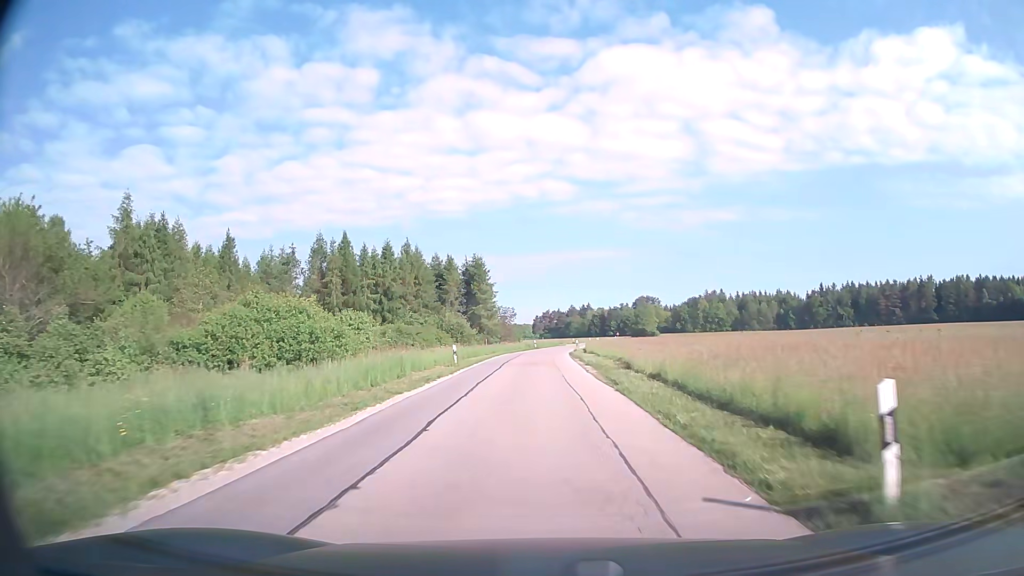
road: unclassified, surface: asphalt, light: Day
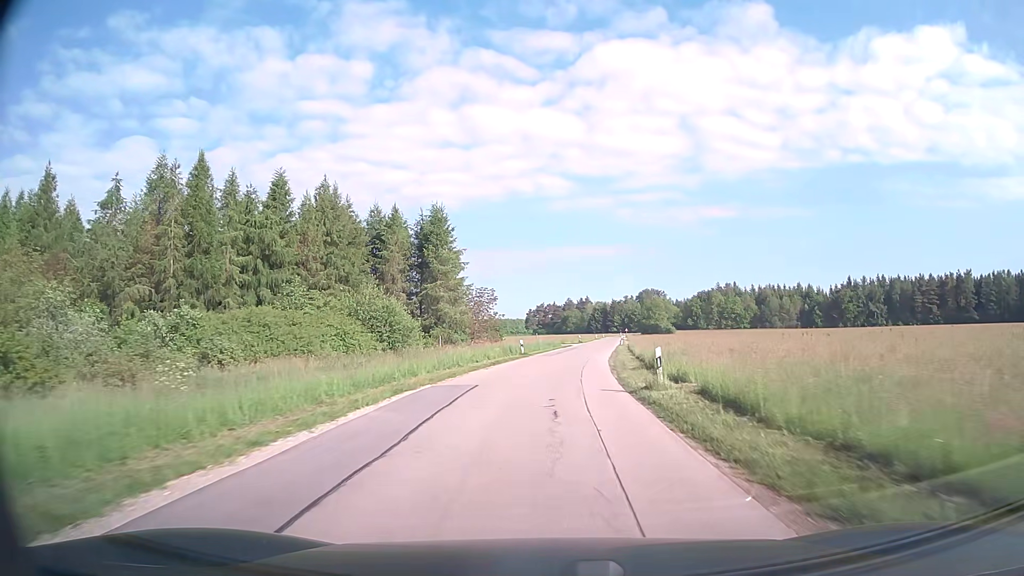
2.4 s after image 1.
(-0.1, +38.6) m; 0°
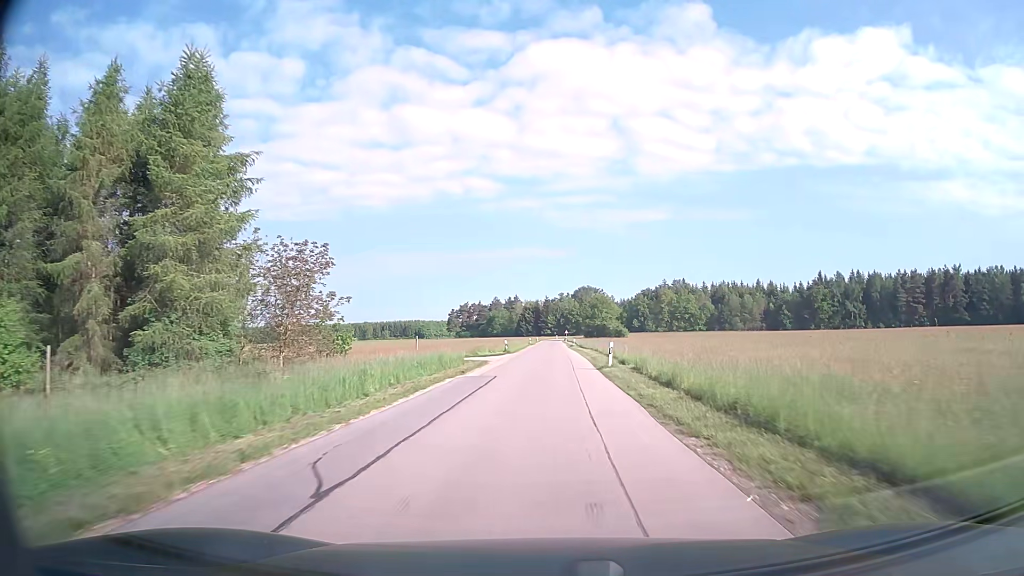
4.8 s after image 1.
(+2.5, +40.4) m; +6°
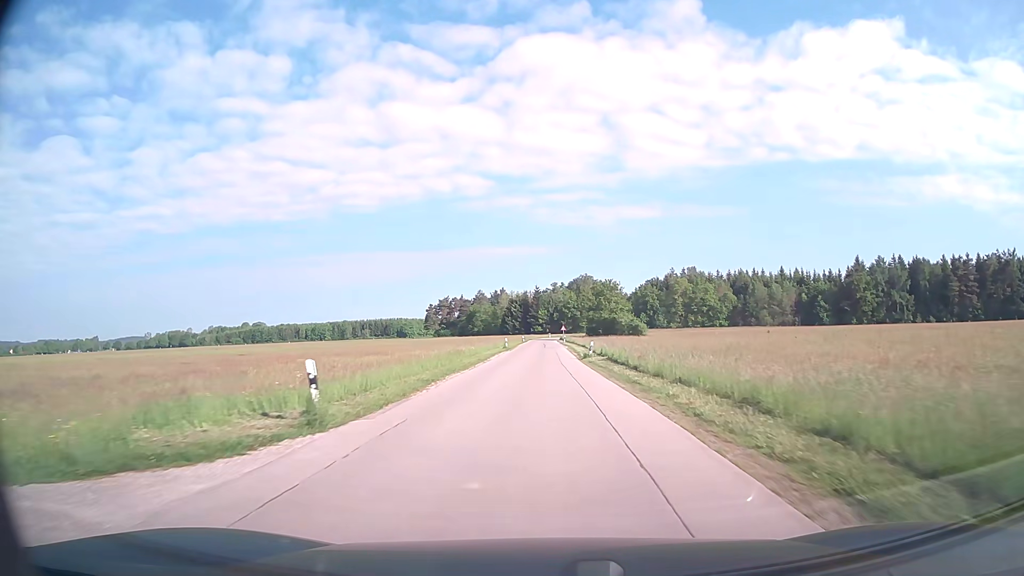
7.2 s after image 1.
(+0.6, +41.8) m; +1°
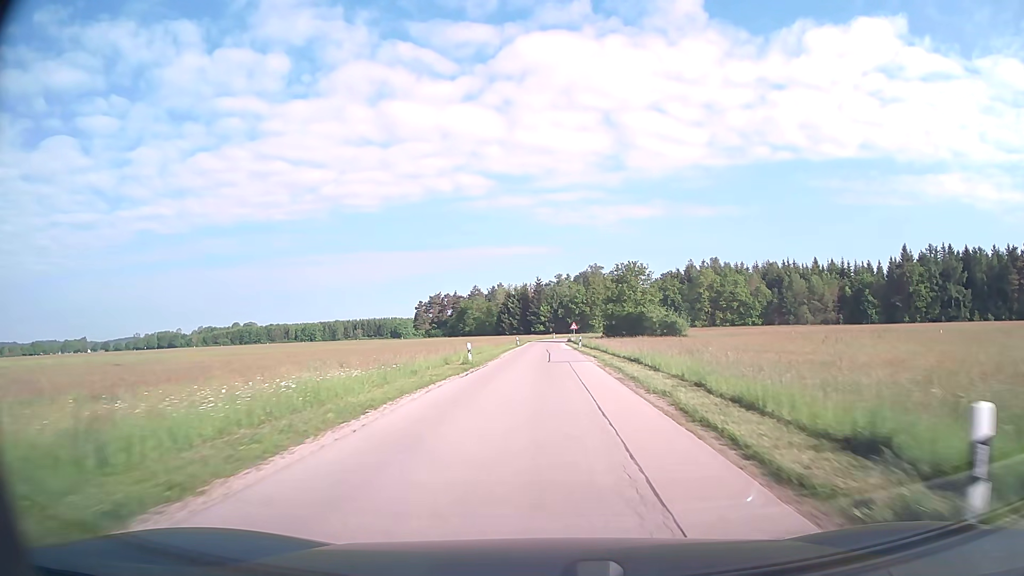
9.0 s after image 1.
(-0.1, +31.5) m; 0°
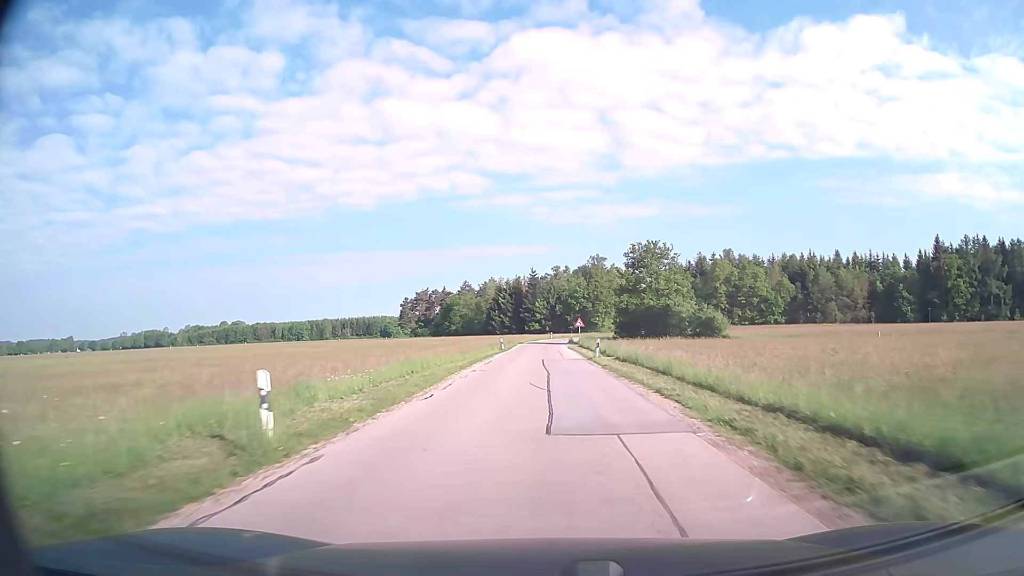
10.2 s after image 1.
(+0.1, +21.1) m; 0°
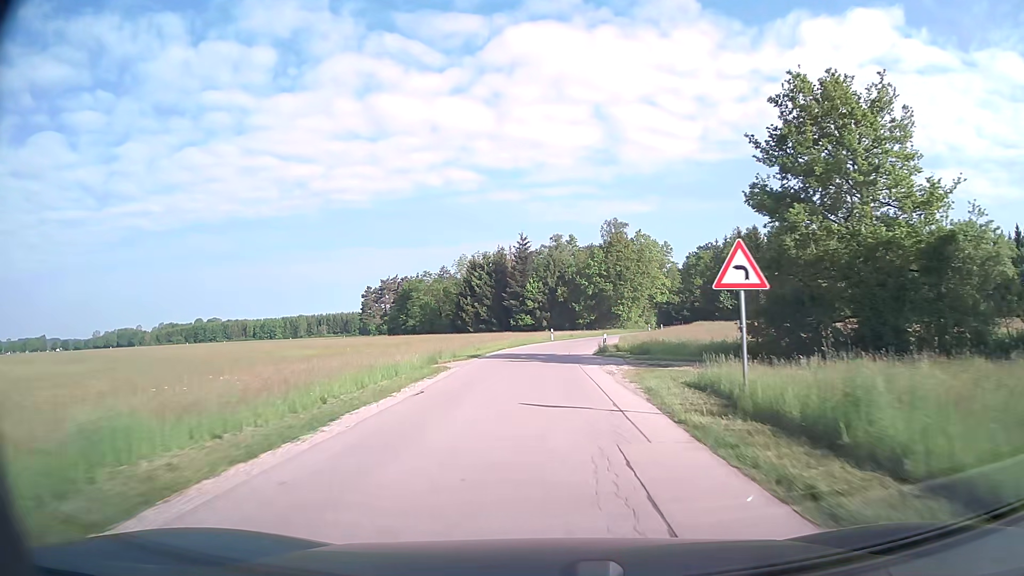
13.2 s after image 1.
(+0.3, +49.9) m; 0°
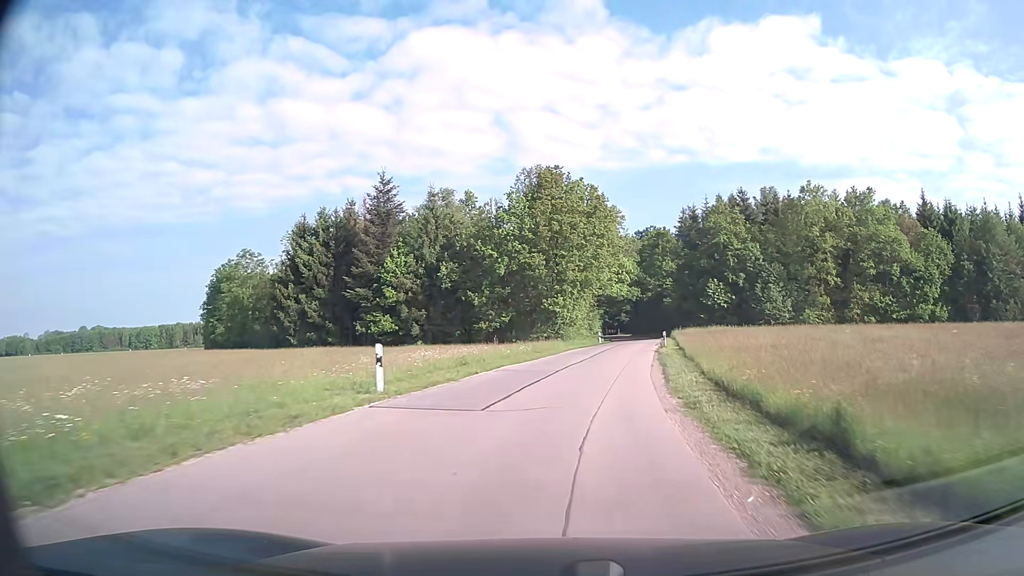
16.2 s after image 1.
(+1.7, +44.0) m; +9°
(0, +10) (+1, +20) (+3, +30) (+5, +40) (+6, +50) (+8, +59) (+10, +69) (+11, +79) (+11, +89) (+11, +99) m
